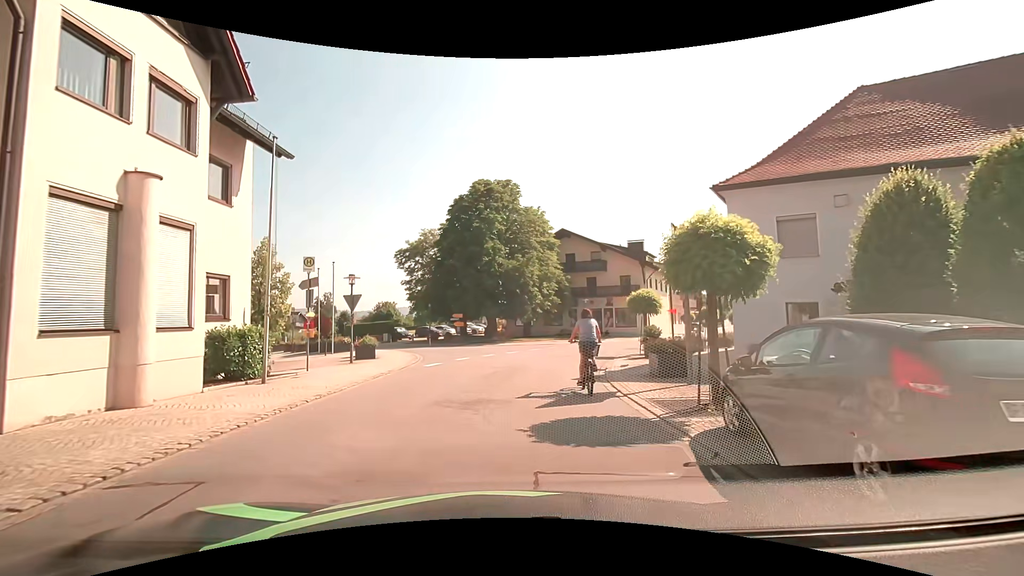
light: Day
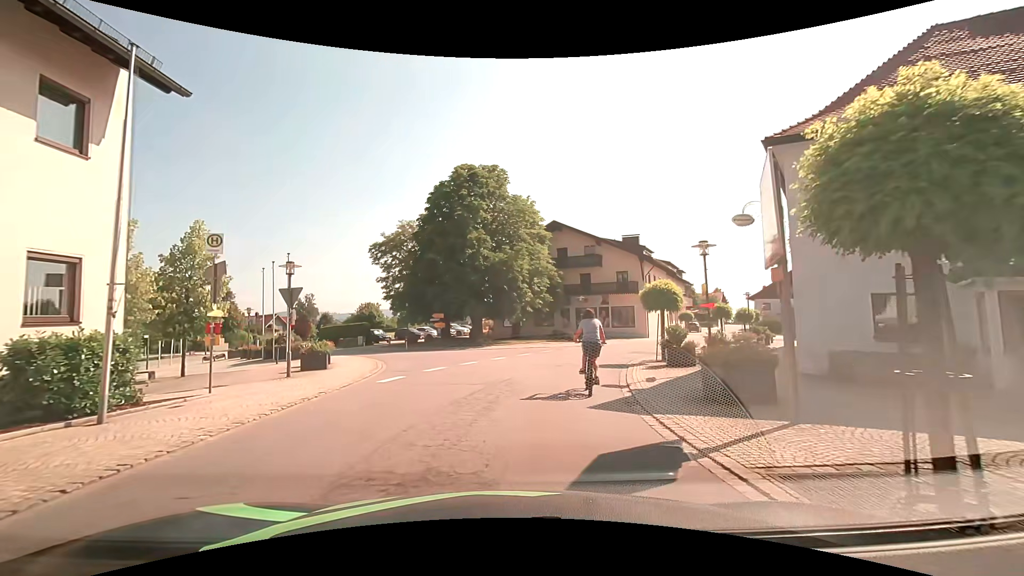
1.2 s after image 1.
(+0.1, +4.8) m; 0°
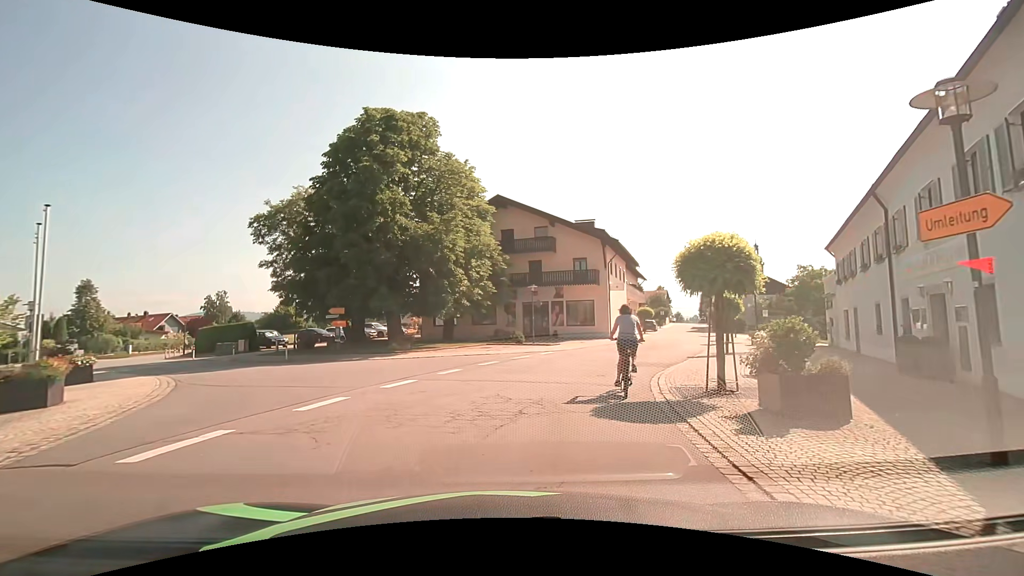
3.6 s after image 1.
(+0.6, +10.2) m; +7°
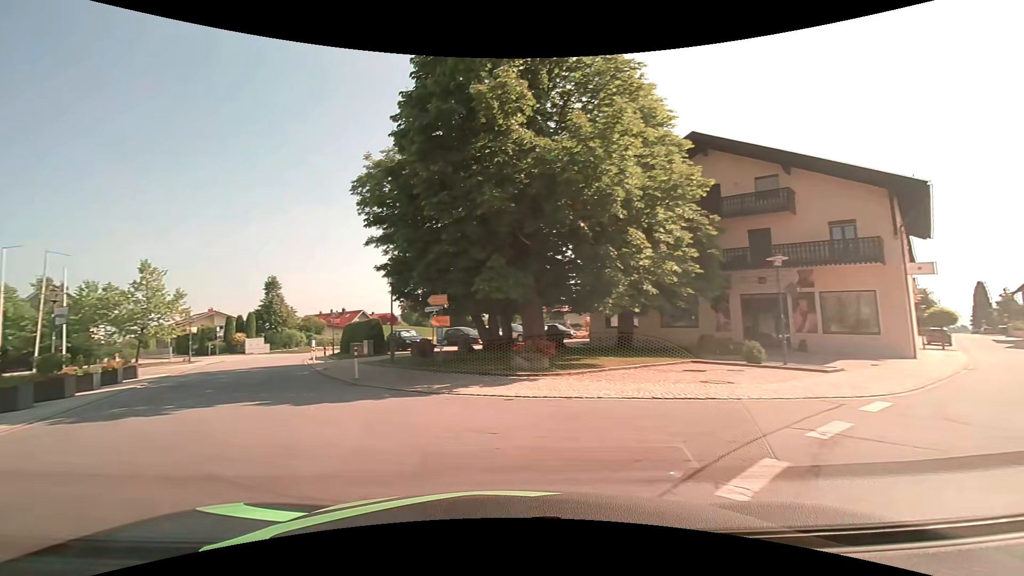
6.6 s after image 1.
(-0.1, +13.1) m; -18°
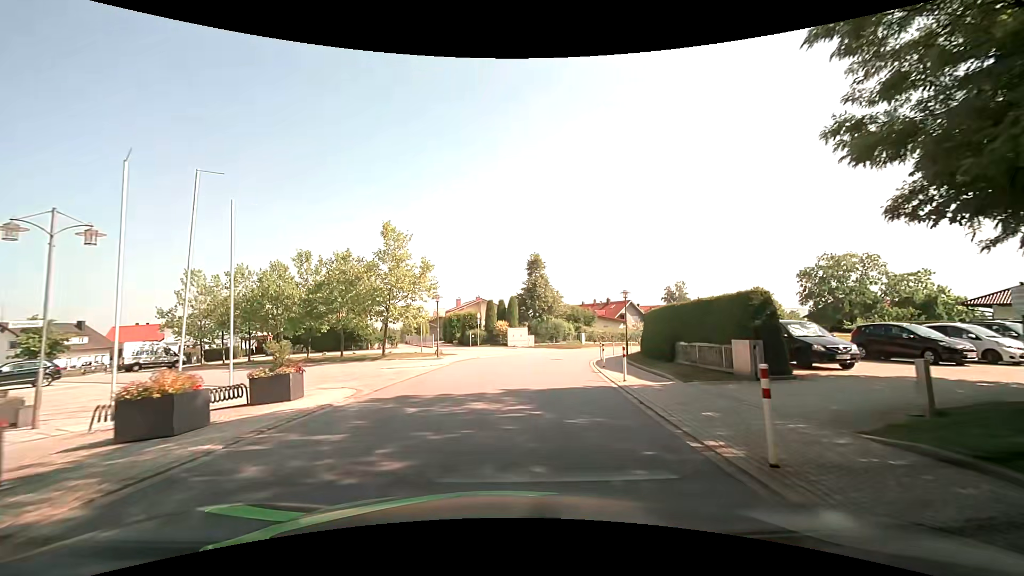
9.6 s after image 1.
(-7.7, +17.3) m; -29°
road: tertiary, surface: asphalt
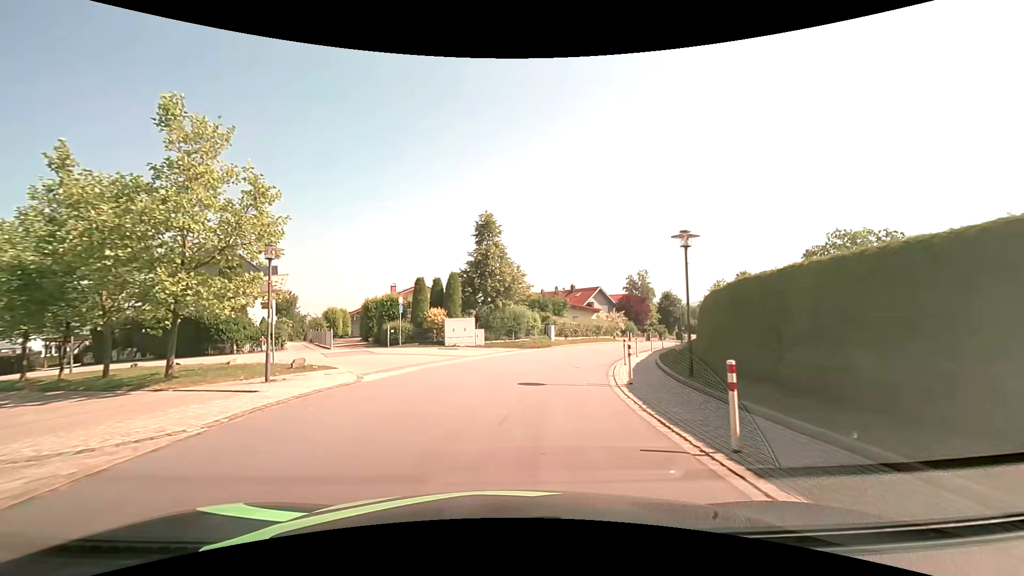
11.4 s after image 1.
(+0.8, +16.1) m; +5°
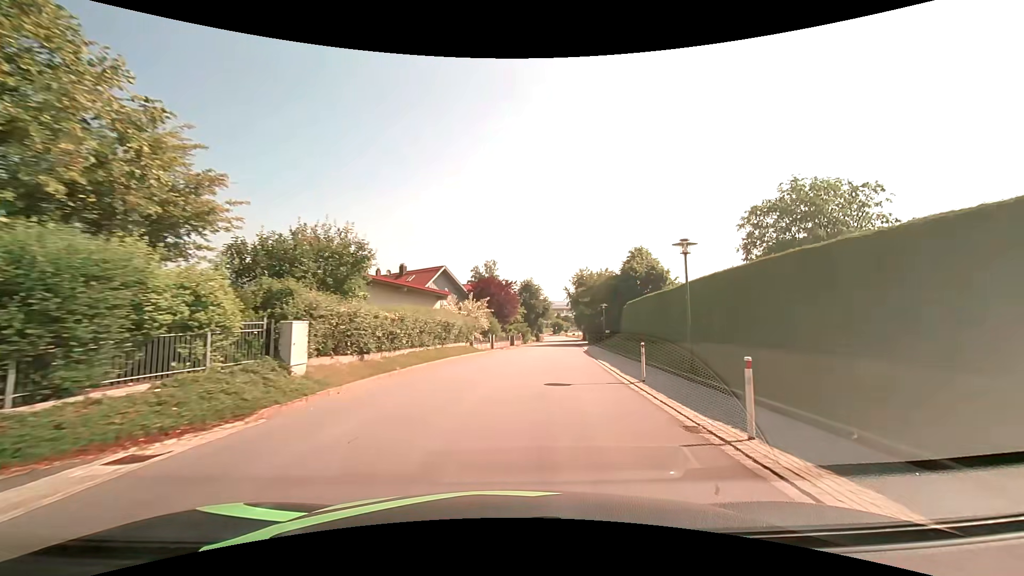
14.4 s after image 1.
(+3.9, +28.0) m; +18°
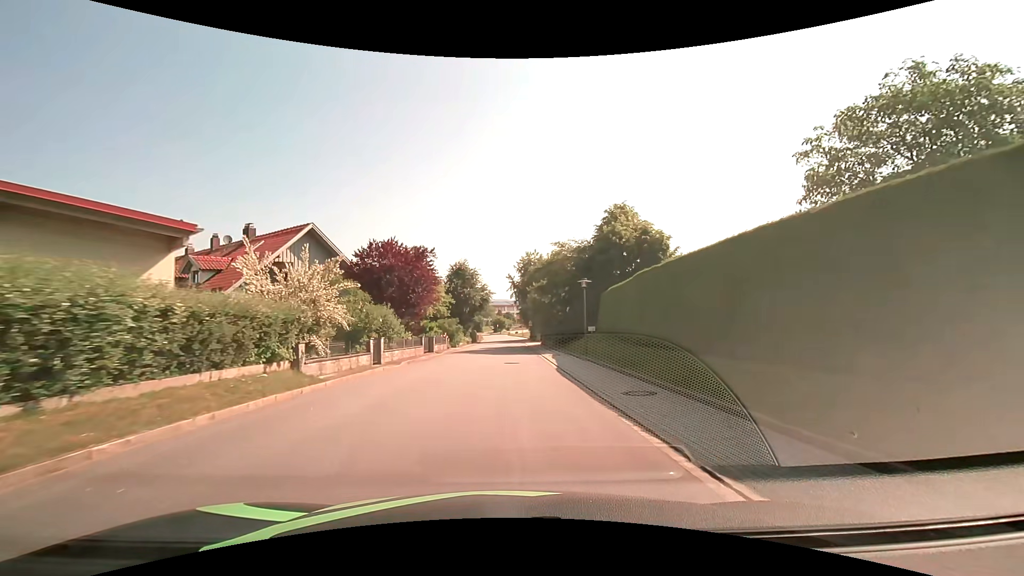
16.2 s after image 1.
(+1.8, +19.9) m; +7°
(0, +10) (0, +20) (0, +30) (0, +40) (0, +50) (0, +60) (0, +70) (0, +80) (0, +90) (0, +100) m
